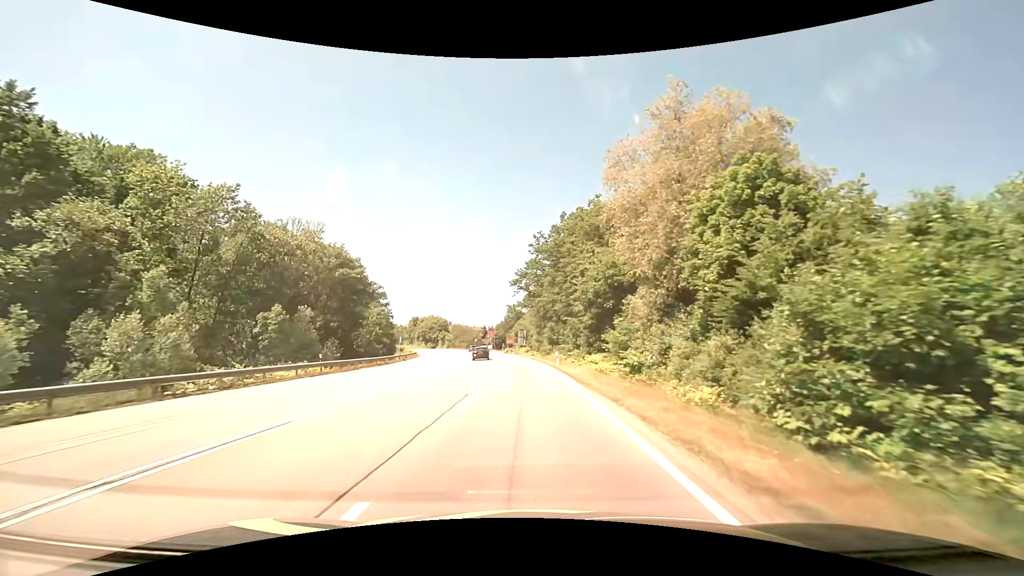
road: secondary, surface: asphalt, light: Day
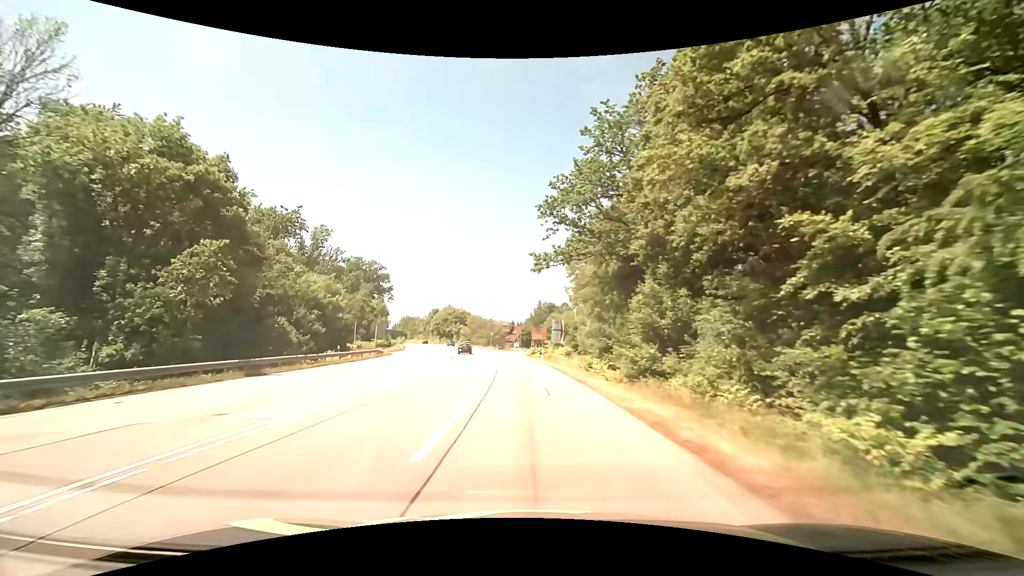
(-1.2, +41.3) m; -4°
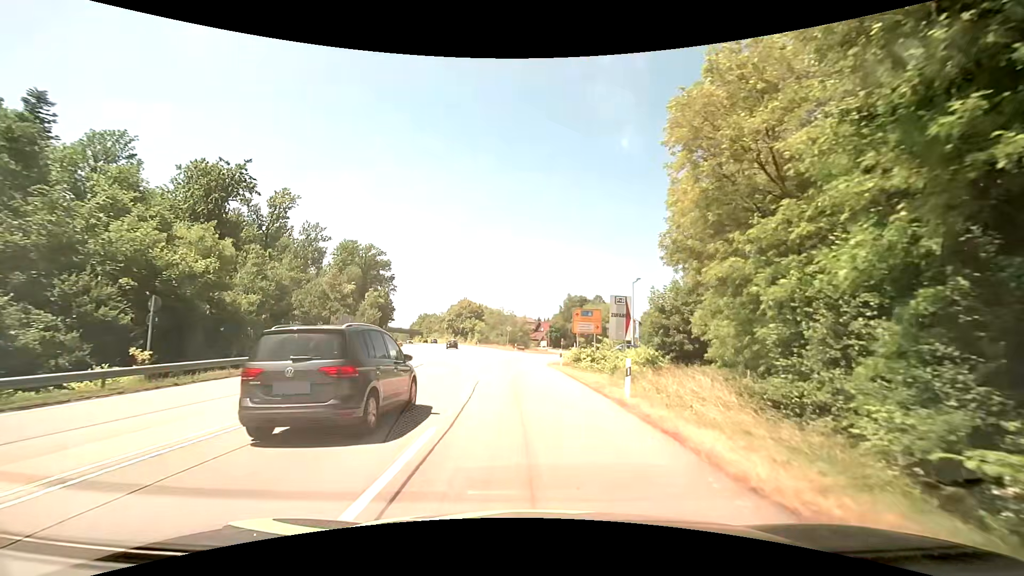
(-0.6, +29.2) m; -3°
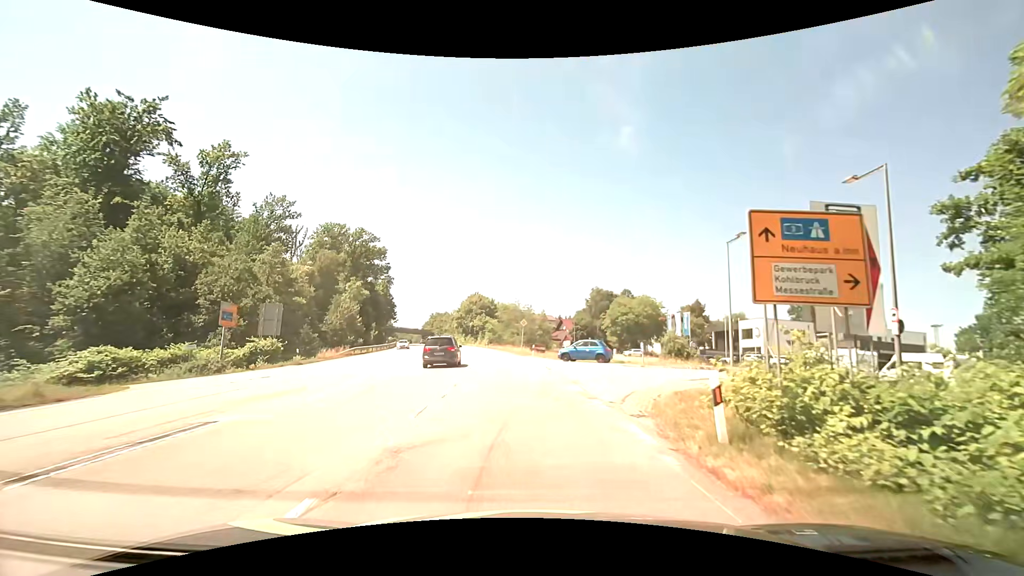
(-0.5, +22.3) m; -2°
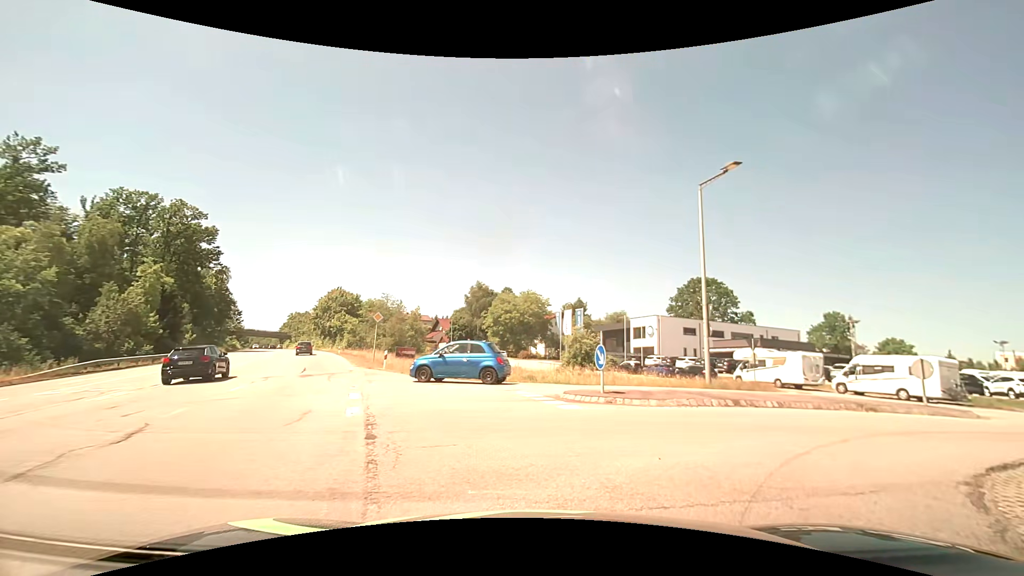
(+0.8, +15.2) m; +14°
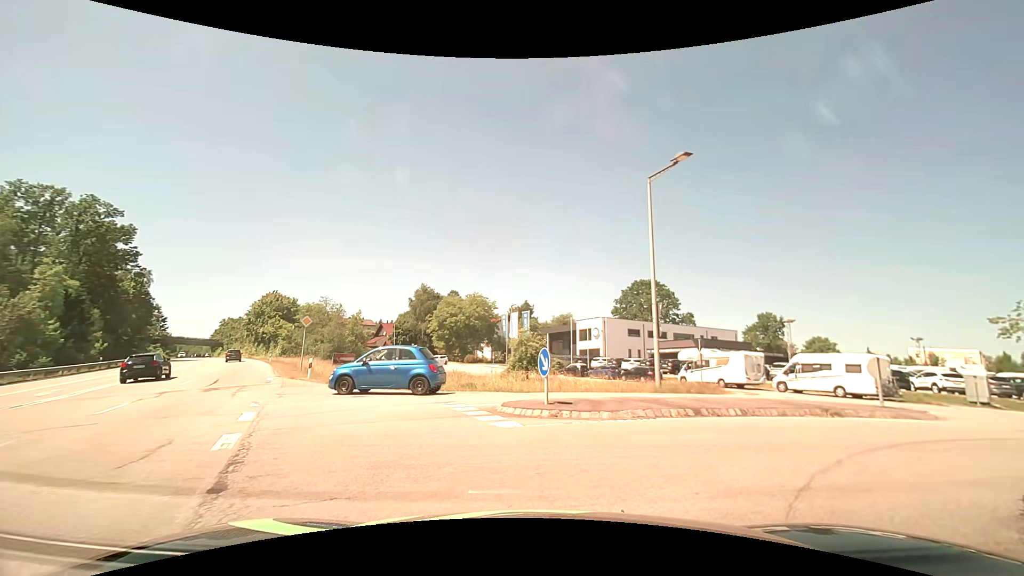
(+0.1, +1.8) m; +7°
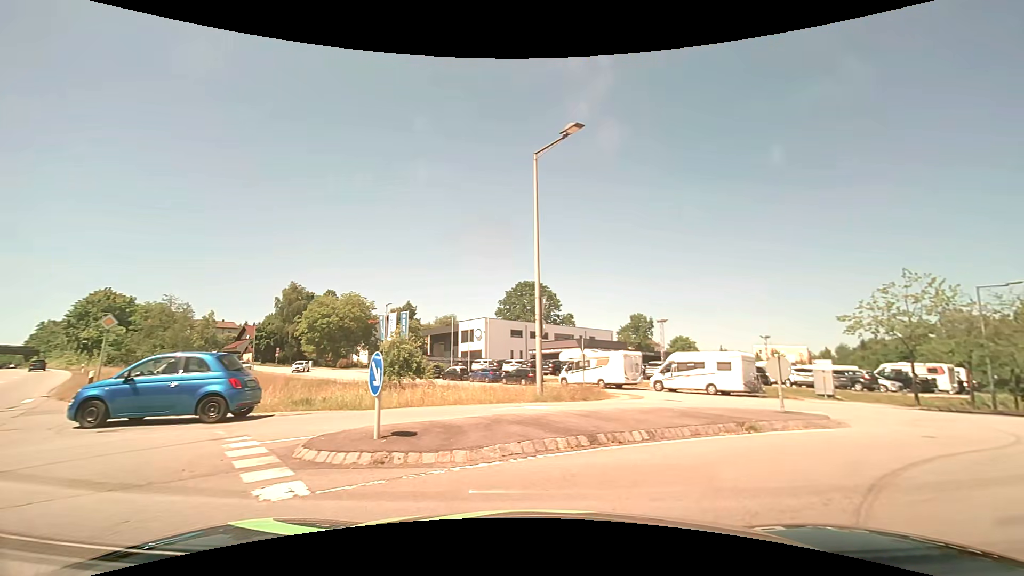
(+0.3, +3.5) m; +14°
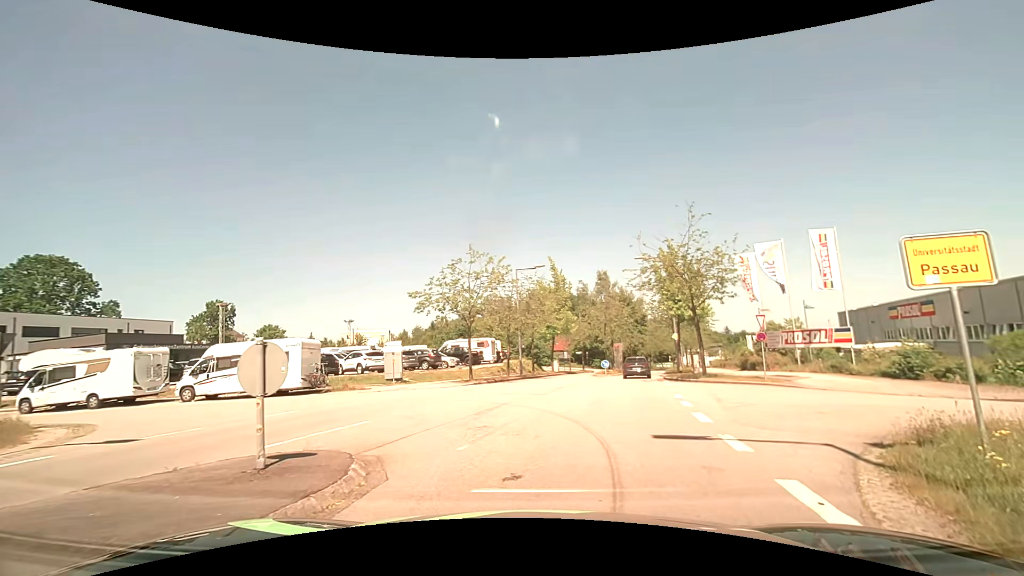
(+2.9, +7.2) m; +43°
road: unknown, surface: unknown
